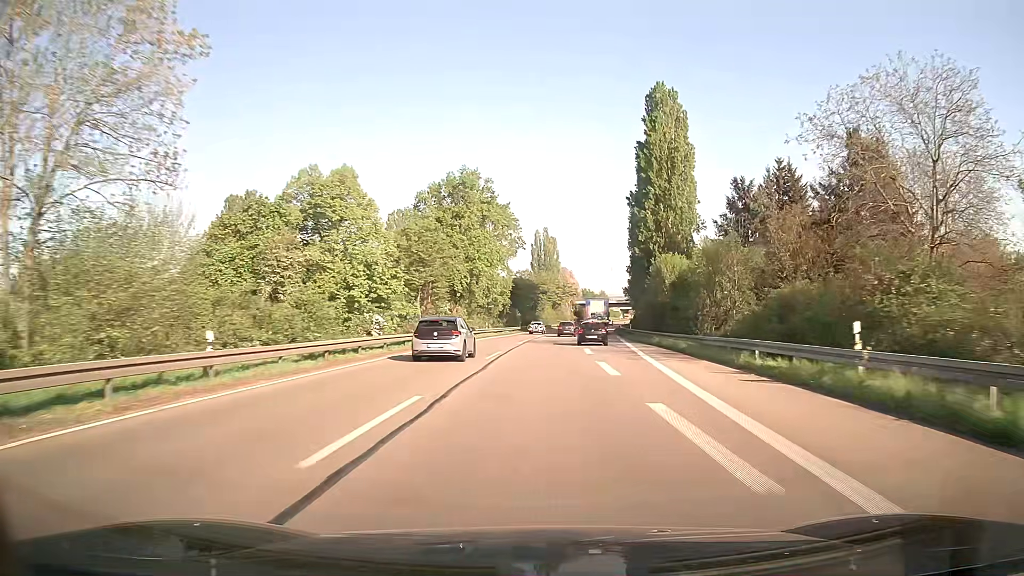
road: trunk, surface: asphalt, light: Day
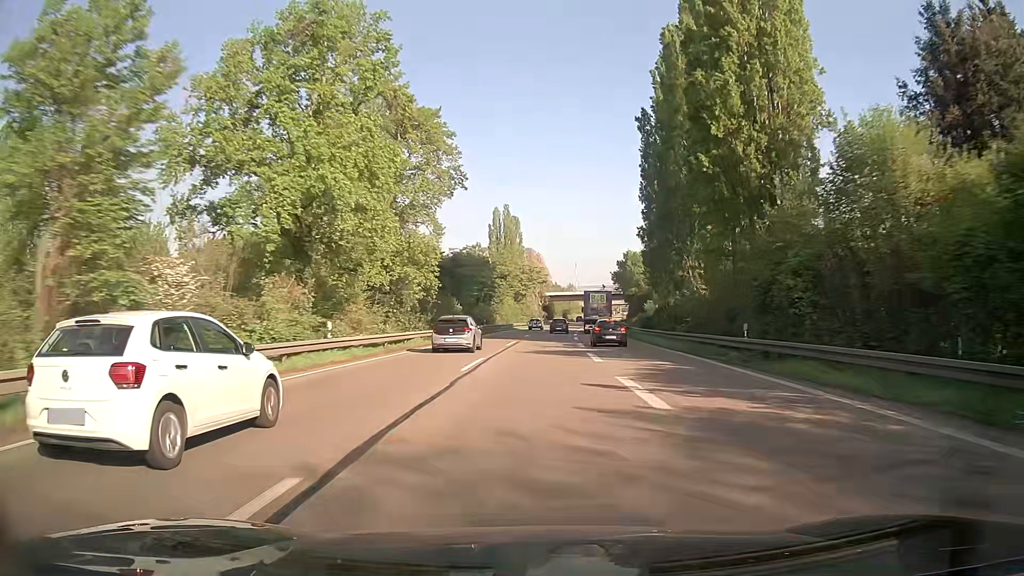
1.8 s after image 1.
(+1.2, +43.3) m; +3°
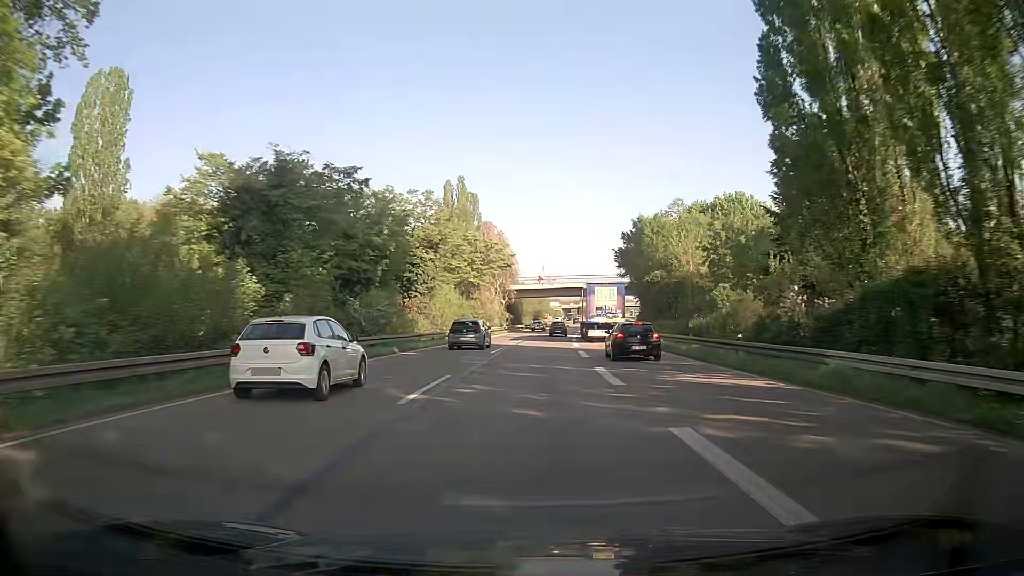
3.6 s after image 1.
(+1.1, +43.8) m; +3°
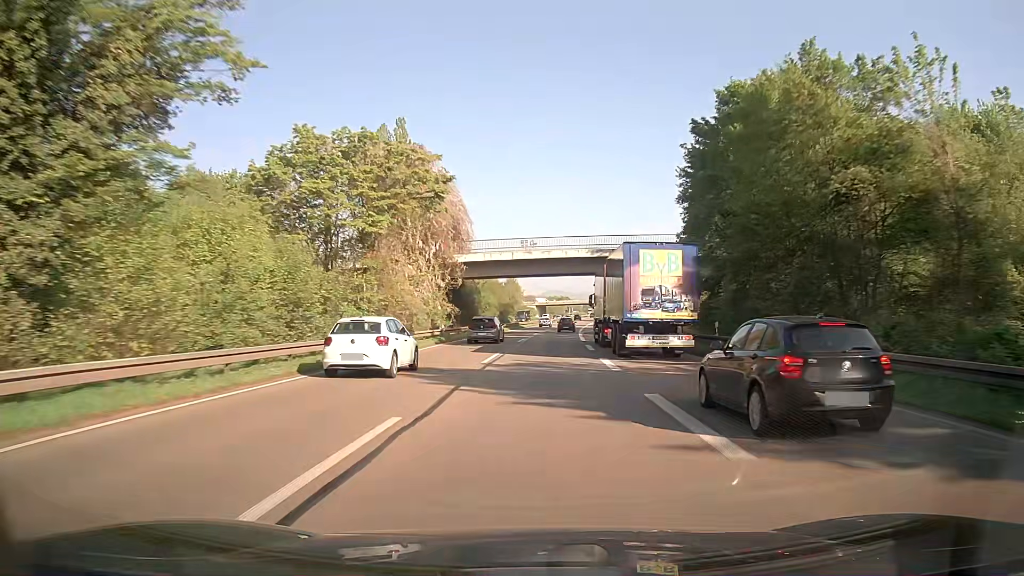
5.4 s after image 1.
(+0.9, +44.3) m; +2°
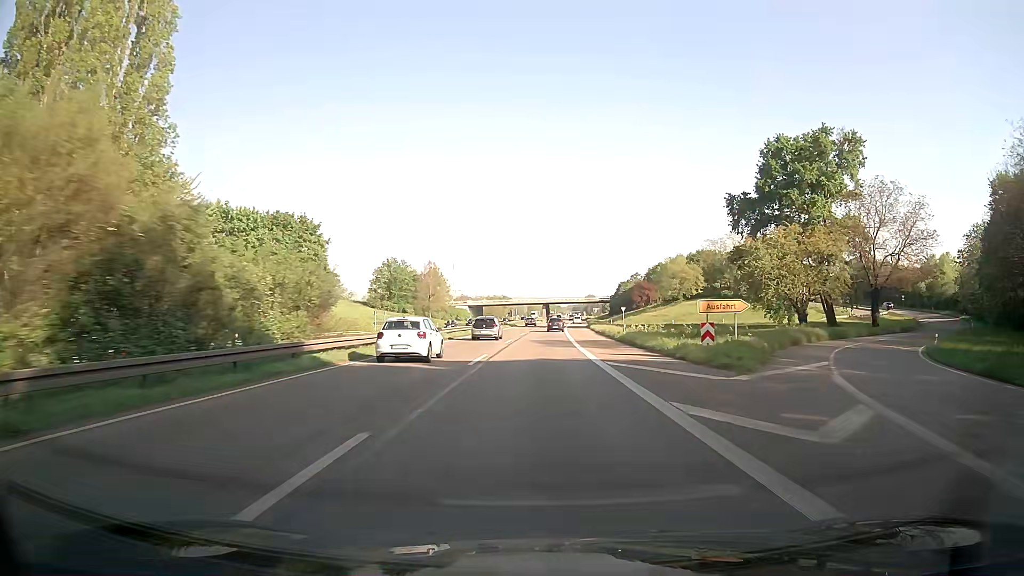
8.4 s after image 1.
(+3.6, +74.8) m; +5°
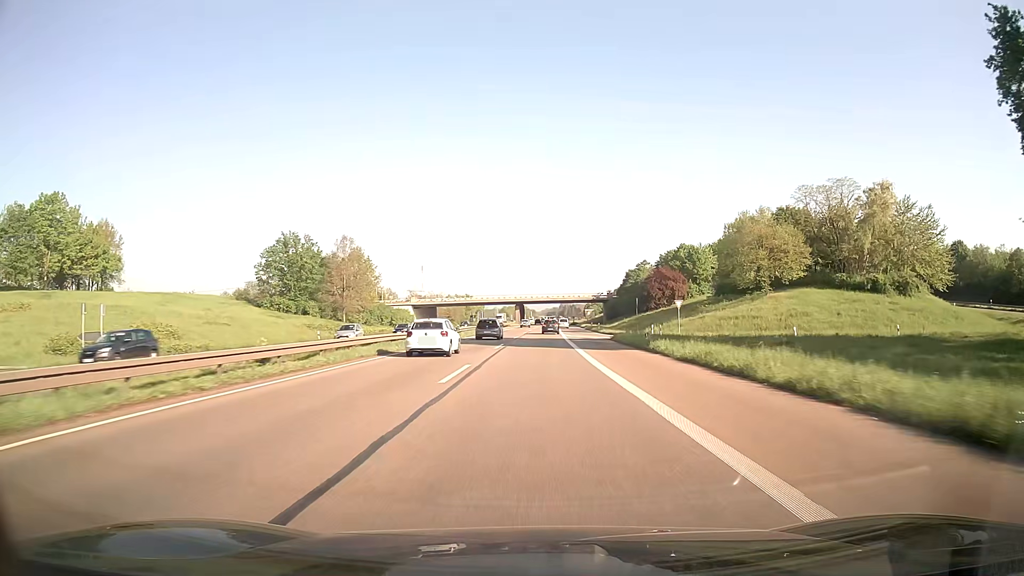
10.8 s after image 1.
(+1.1, +60.6) m; +2°
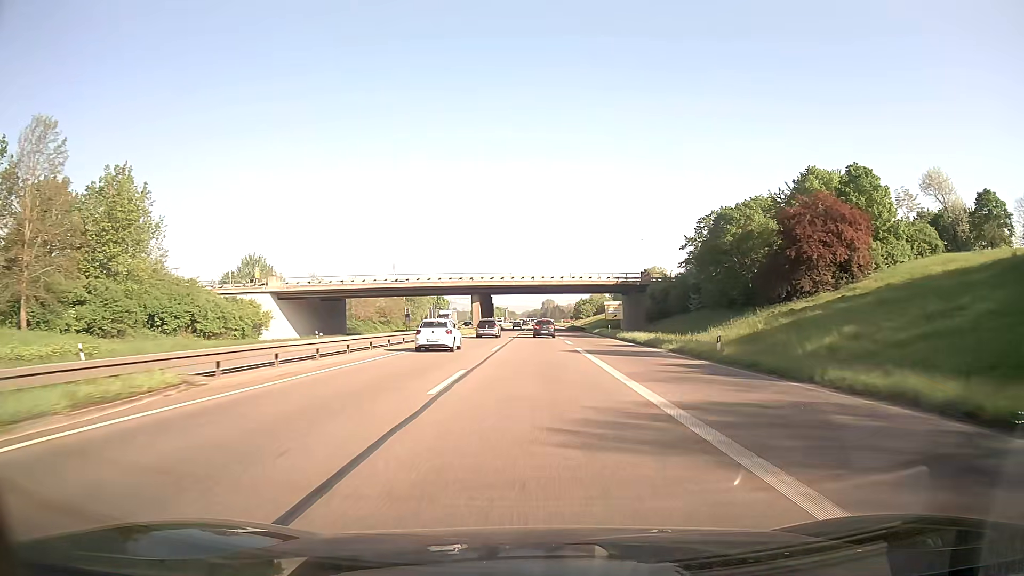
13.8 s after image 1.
(+1.3, +76.2) m; +2°
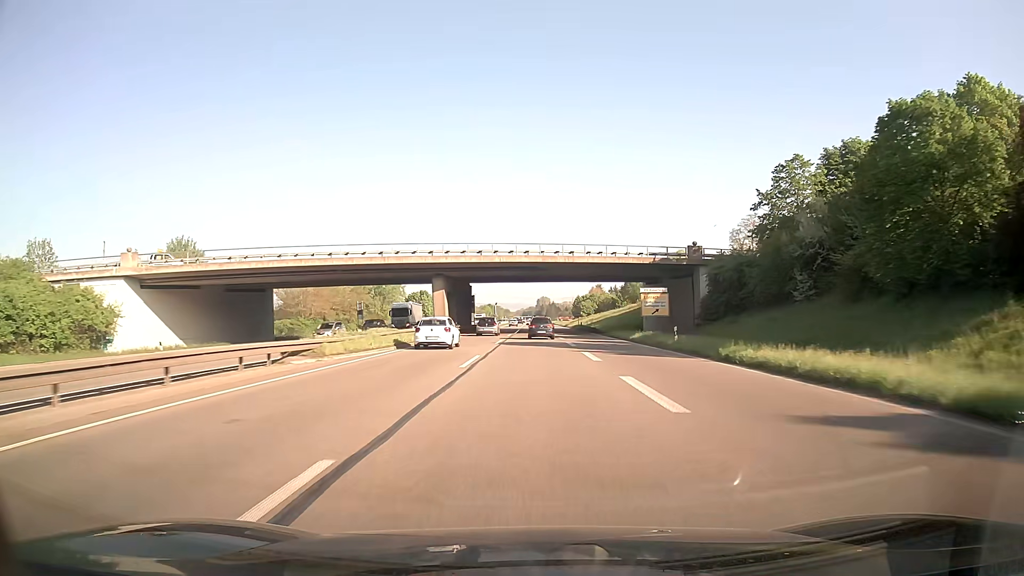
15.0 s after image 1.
(+0.2, +30.6) m; +1°
(0, +10) (0, +20) (0, +30) (0, +40) (0, +50) (0, +60) (-1, +70) (-1, +80) (-1, +90) (-2, +100) m
